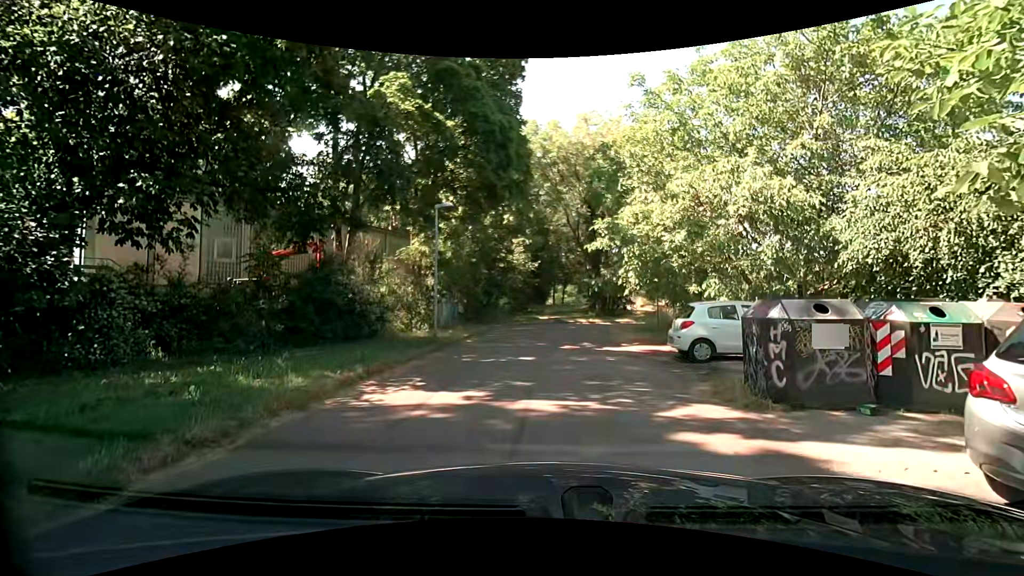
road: residential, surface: asphalt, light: Day
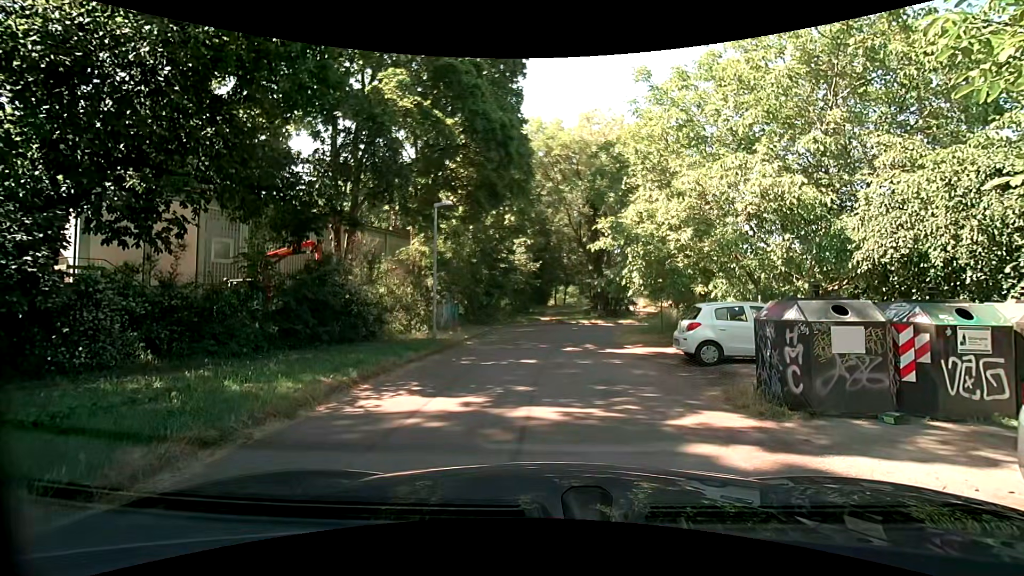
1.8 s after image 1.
(0.0, +0.4) m; 0°
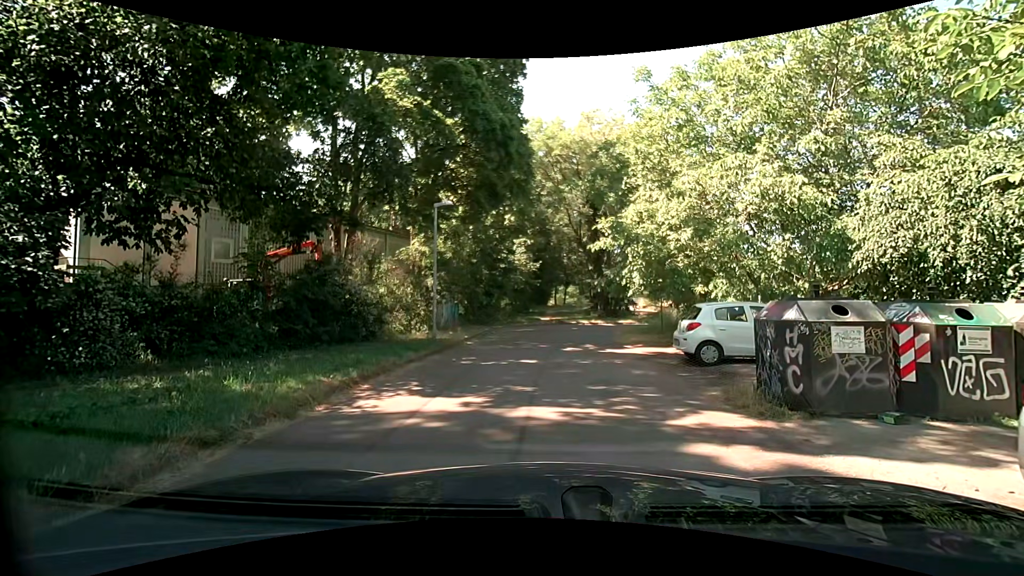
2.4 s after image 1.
(0.0, 0.0) m; 0°
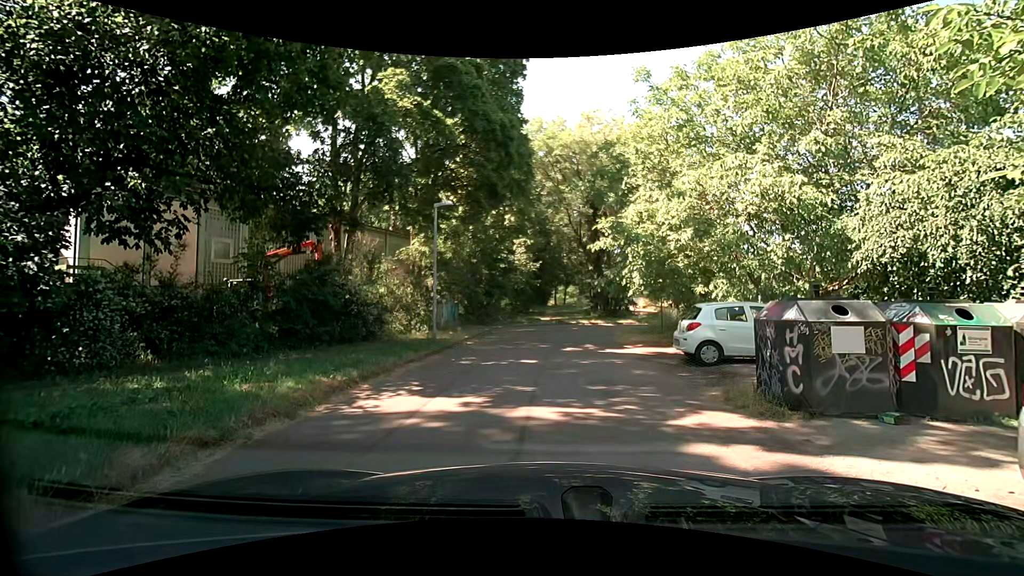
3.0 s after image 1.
(0.0, 0.0) m; 0°
